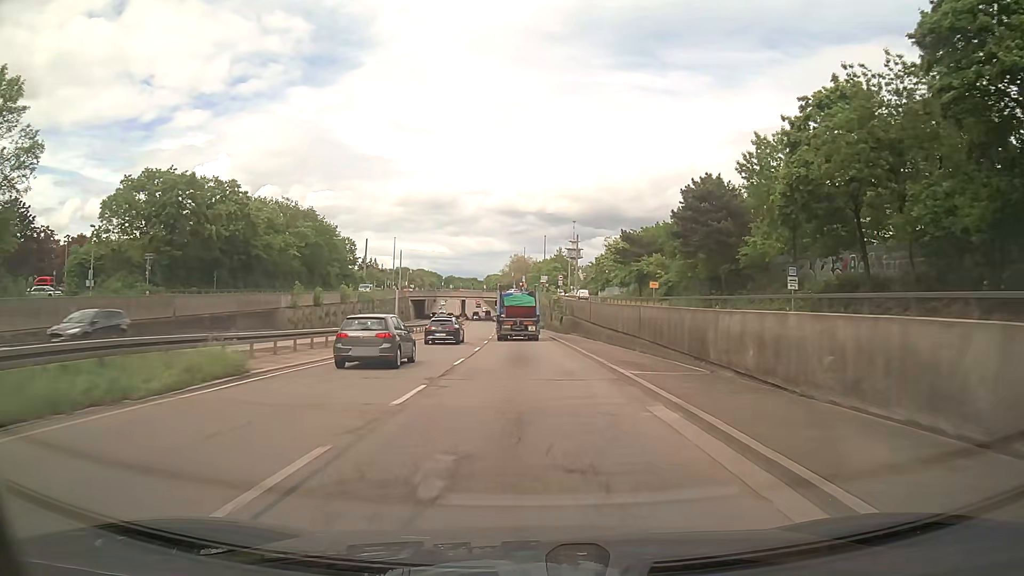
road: trunk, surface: asphalt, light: Day
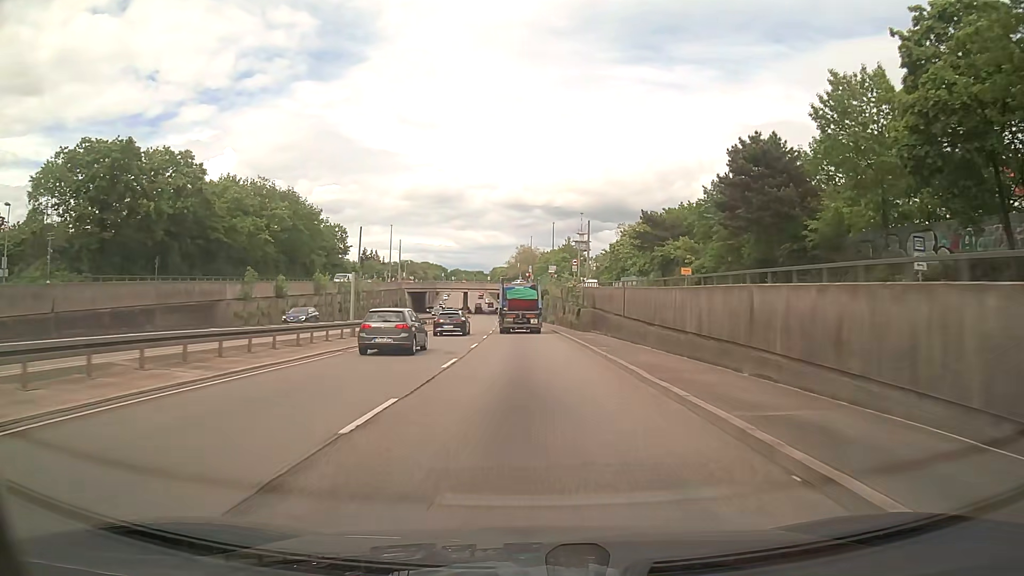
(-0.1, +12.4) m; -1°
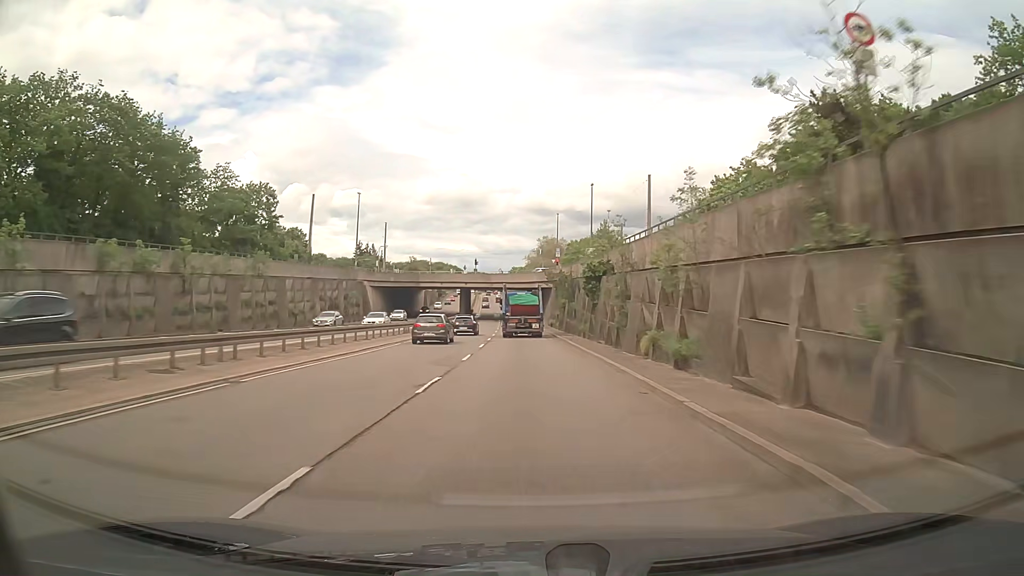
(-0.8, +49.4) m; -2°
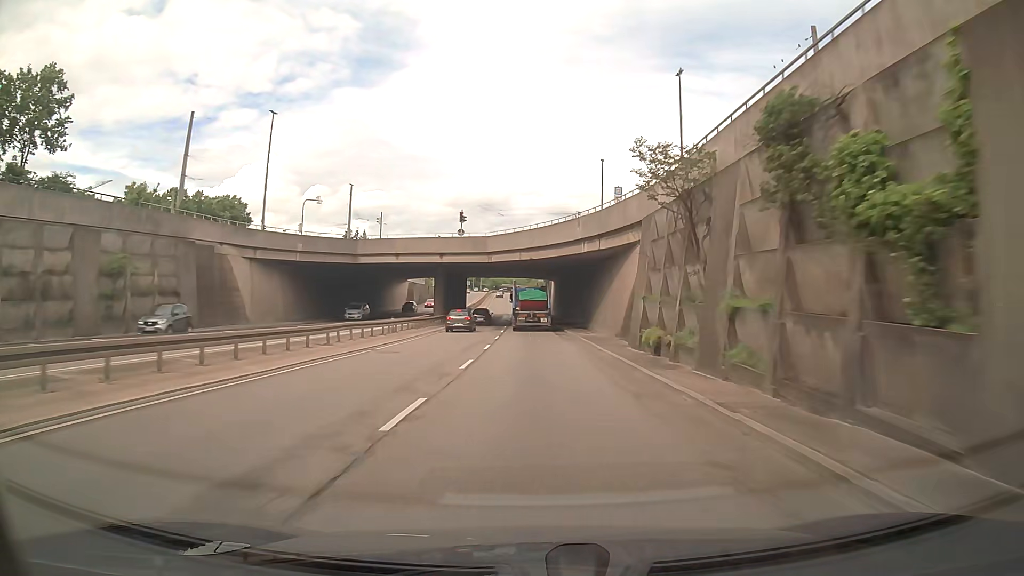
(-0.9, +49.2) m; -2°
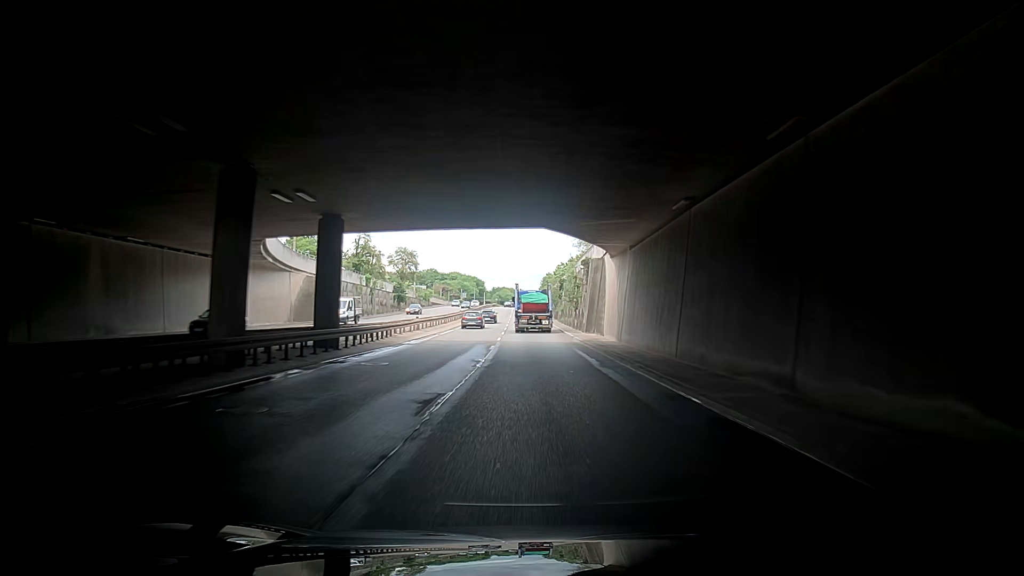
(-1.3, +61.8) m; -2°
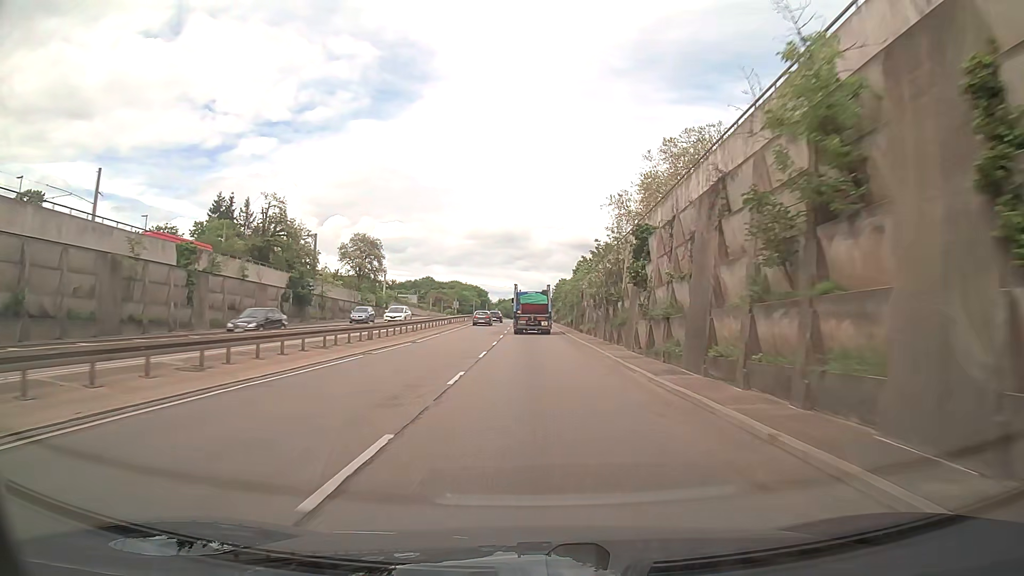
(+1.2, +49.4) m; +1°
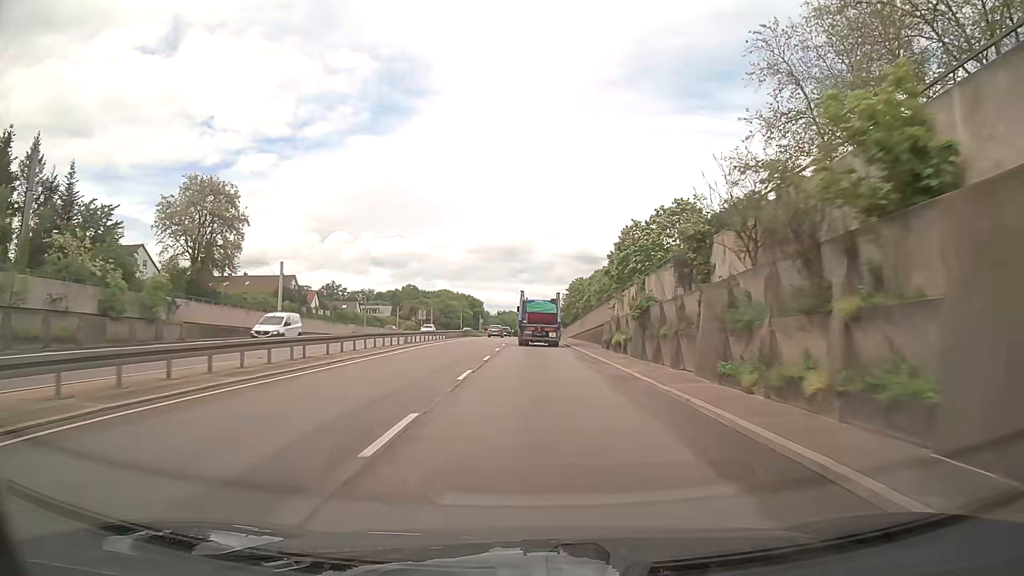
(-0.6, +61.3) m; 0°
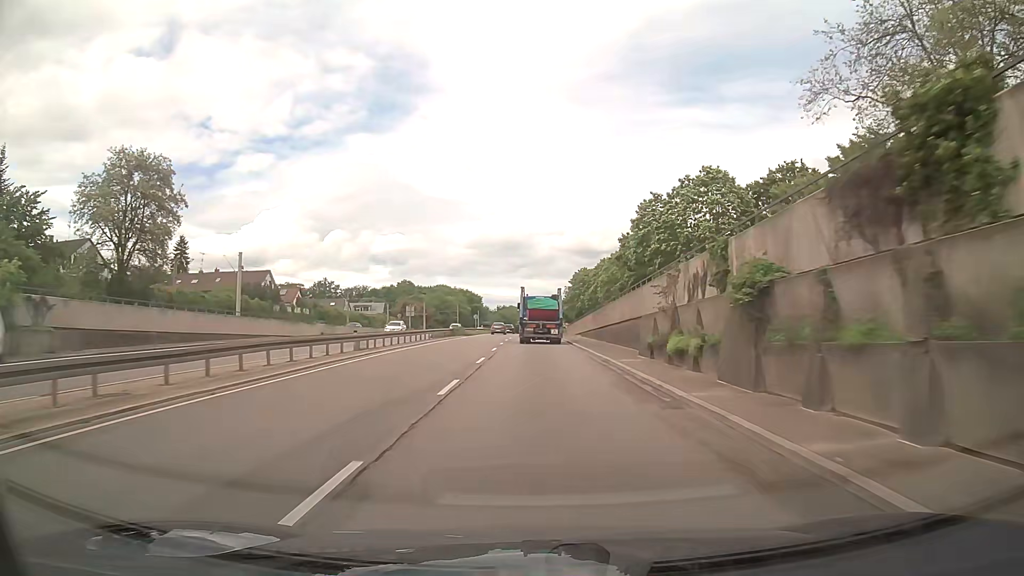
(0.0, +12.1) m; 0°
(0, +10) (0, +20) (0, +30) (0, +40) (0, +50) (0, +60) (0, +70) (0, +80) (0, +90) (+1, +100) m
